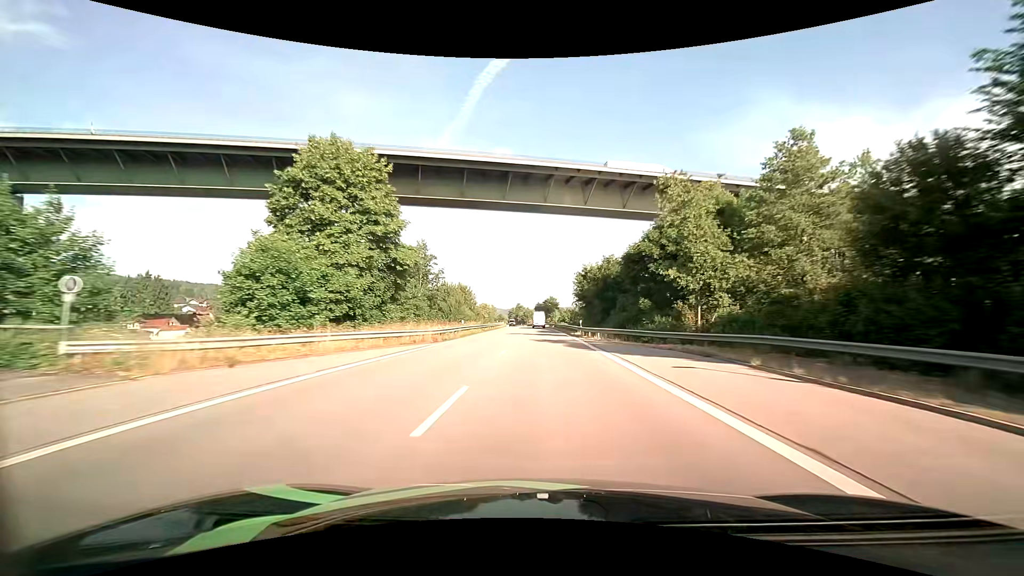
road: primary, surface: asphalt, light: Day
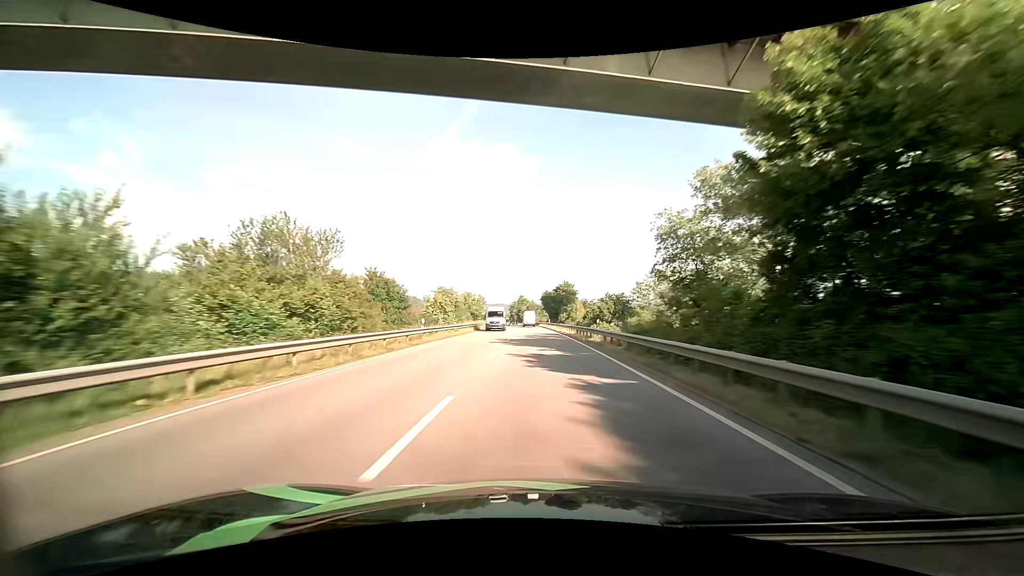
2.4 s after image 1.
(-0.3, +61.8) m; -1°
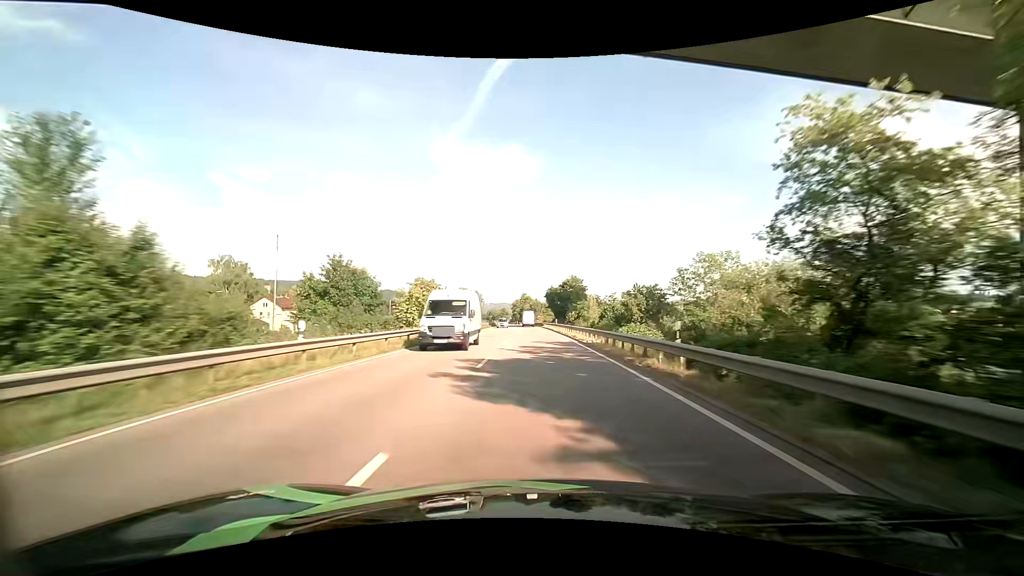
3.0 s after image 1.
(0.0, +15.4) m; 0°
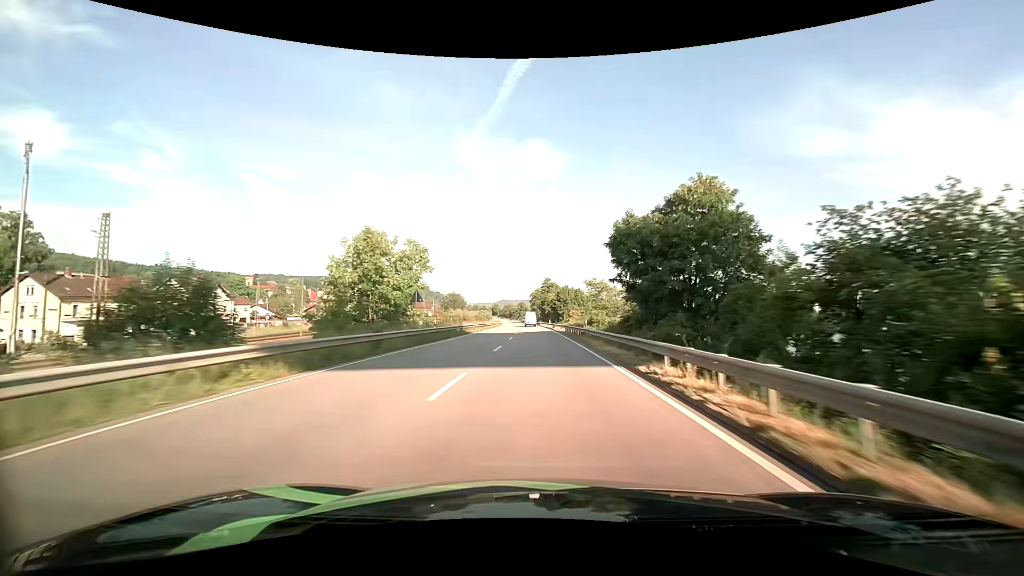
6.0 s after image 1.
(-1.7, +77.4) m; -3°
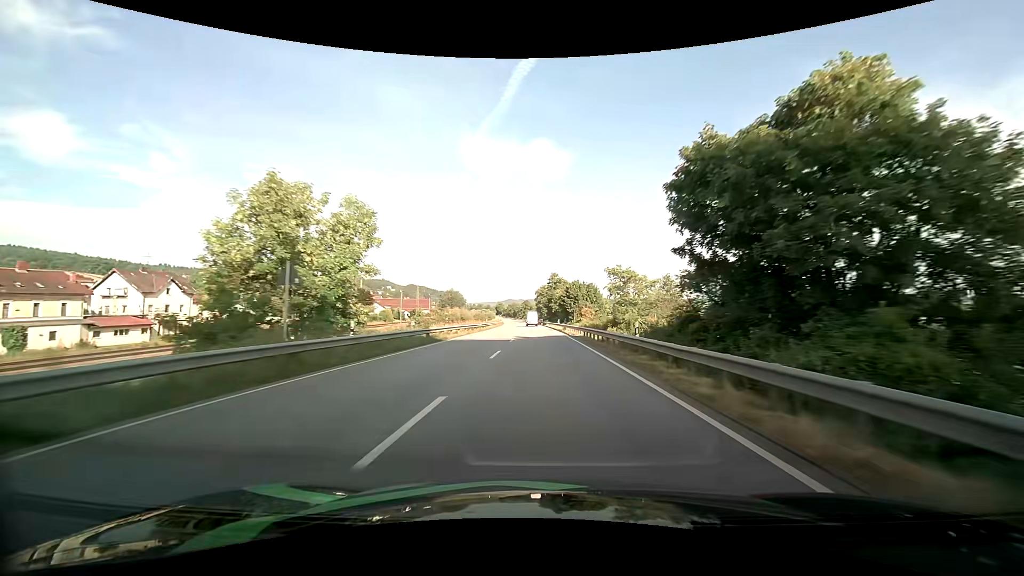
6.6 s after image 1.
(-0.1, +15.7) m; -1°
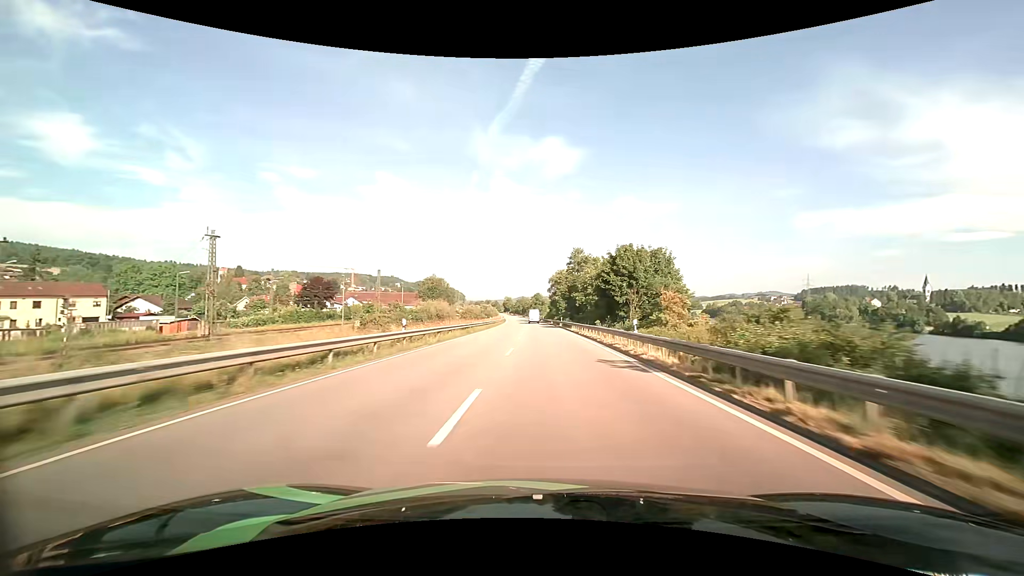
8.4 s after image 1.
(-0.6, +47.6) m; -1°
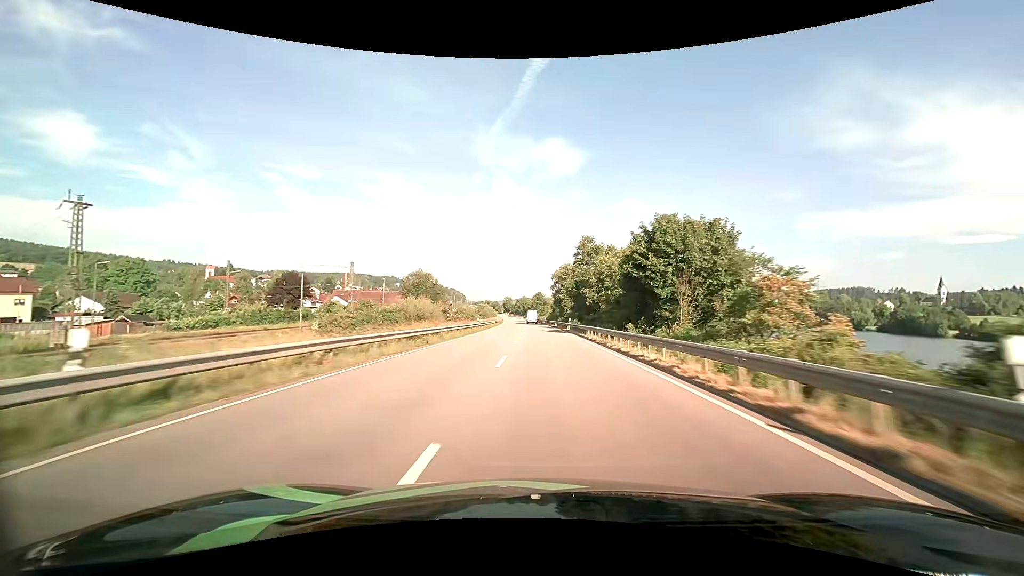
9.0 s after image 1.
(0.0, +16.1) m; 0°
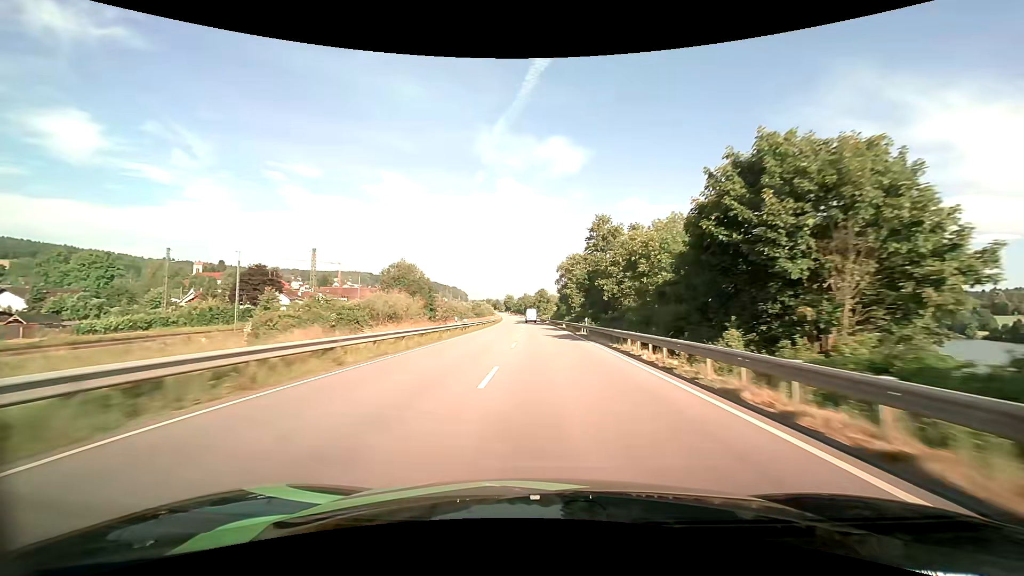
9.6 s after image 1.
(-0.1, +16.2) m; 0°
(0, +10) (0, +20) (0, +30) (0, +40) (0, +50) (-1, +60) (-1, +70) (-1, +80) (-2, +90) (-2, +100) m
